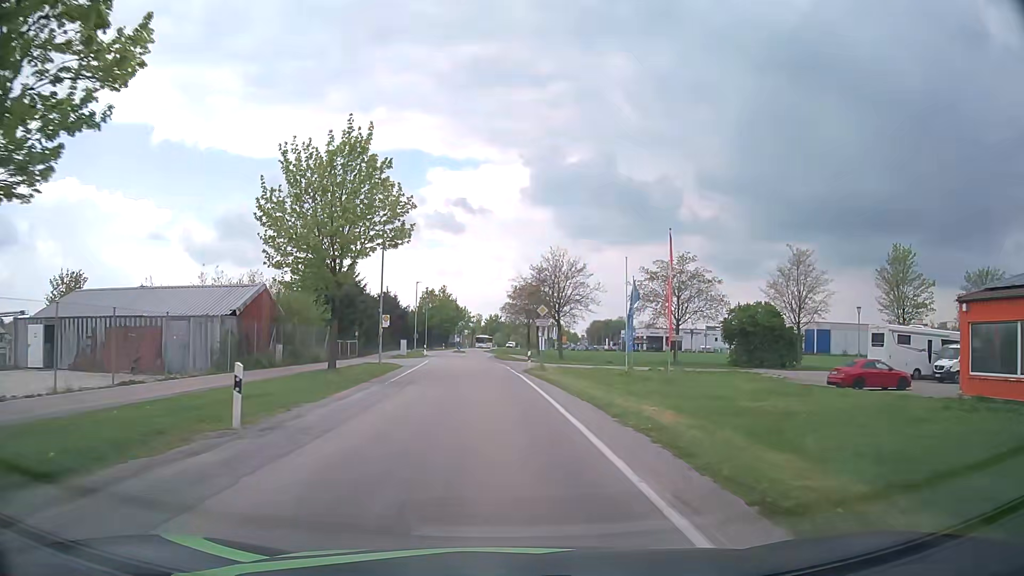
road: tertiary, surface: asphalt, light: Day
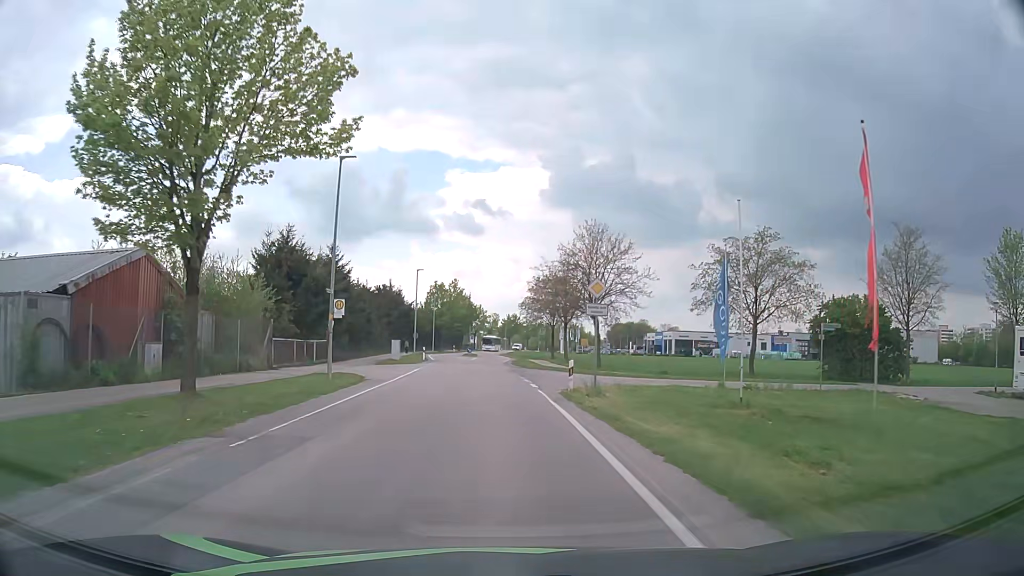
(-0.2, +14.1) m; -2°
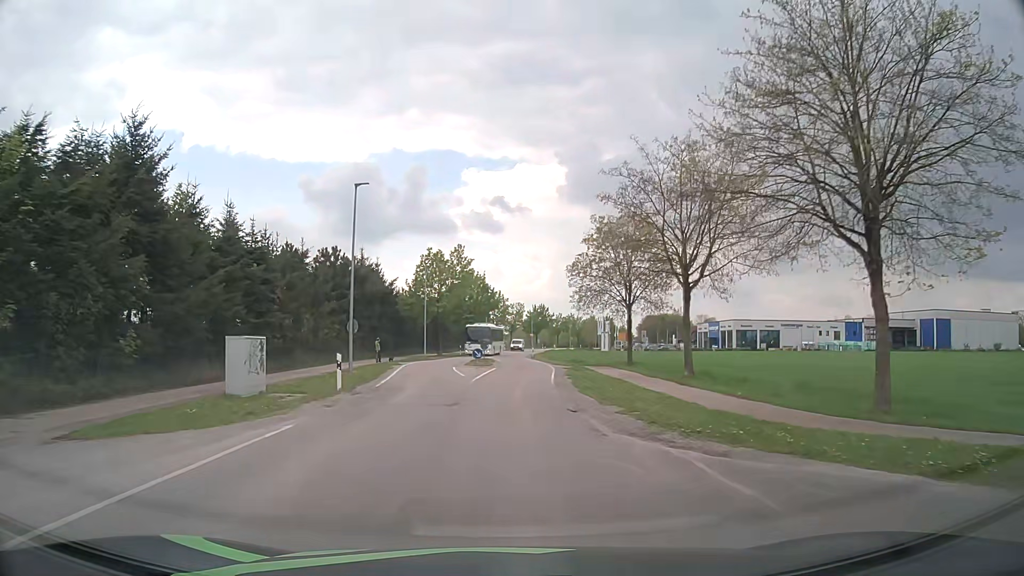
(-0.9, +34.0) m; -2°
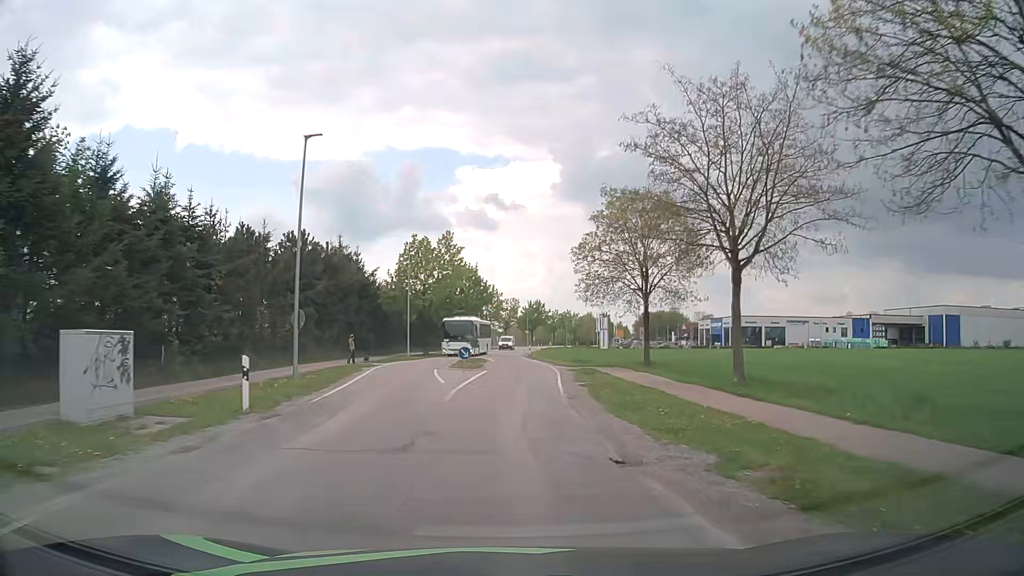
(0.0, +6.7) m; +1°
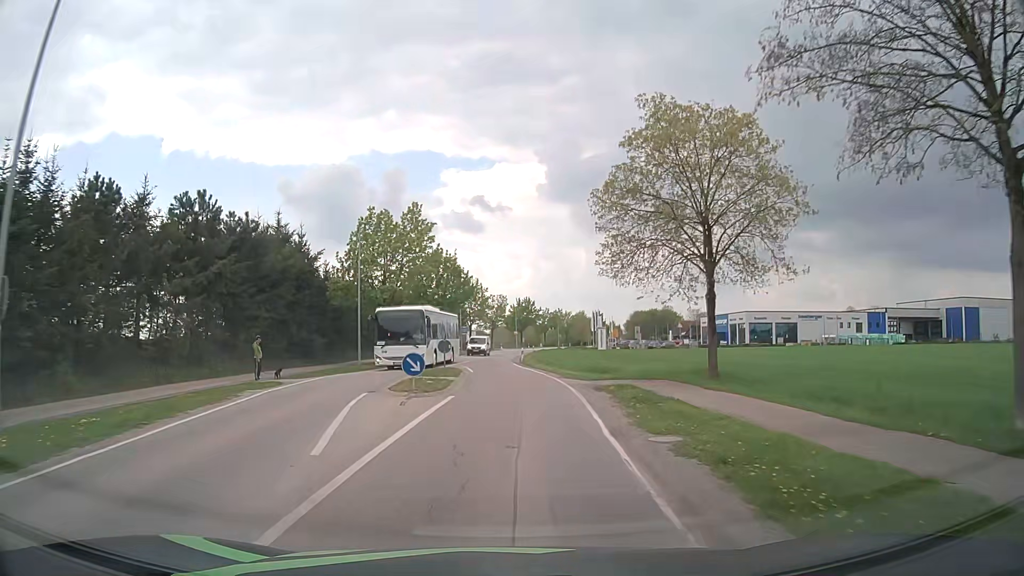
(+0.1, +13.4) m; +1°
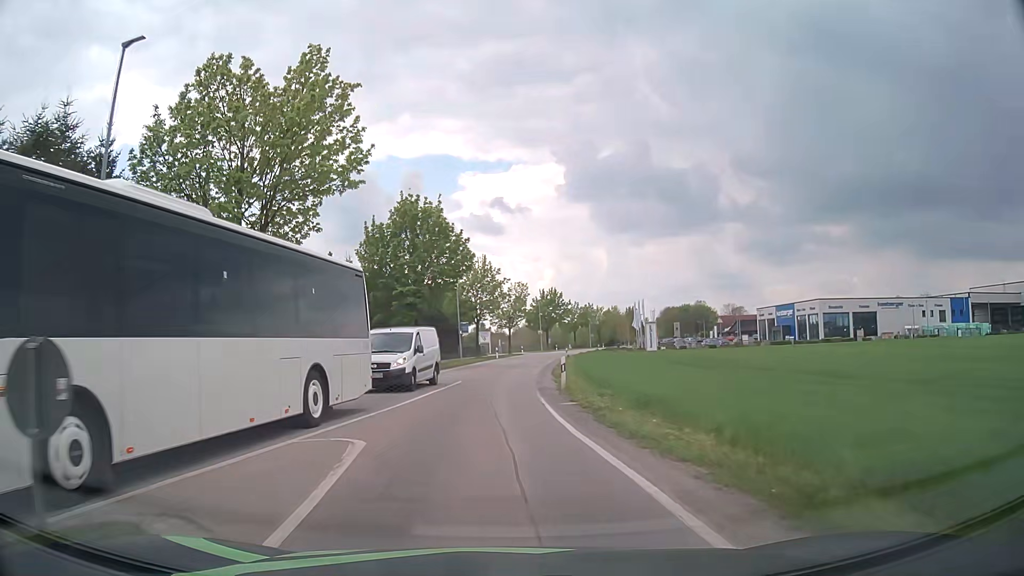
(+0.2, +26.2) m; -2°
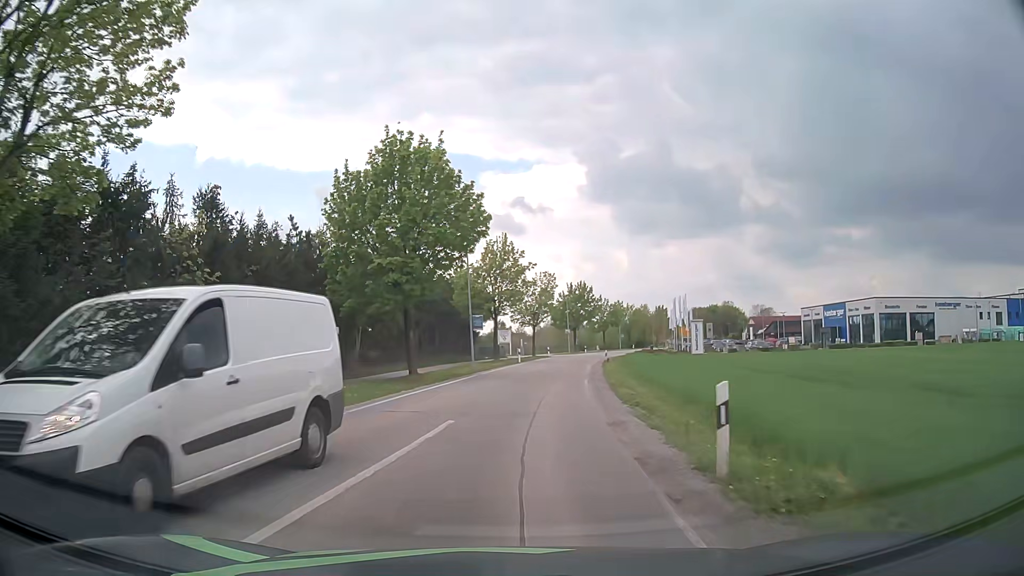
(-0.4, +12.7) m; -2°
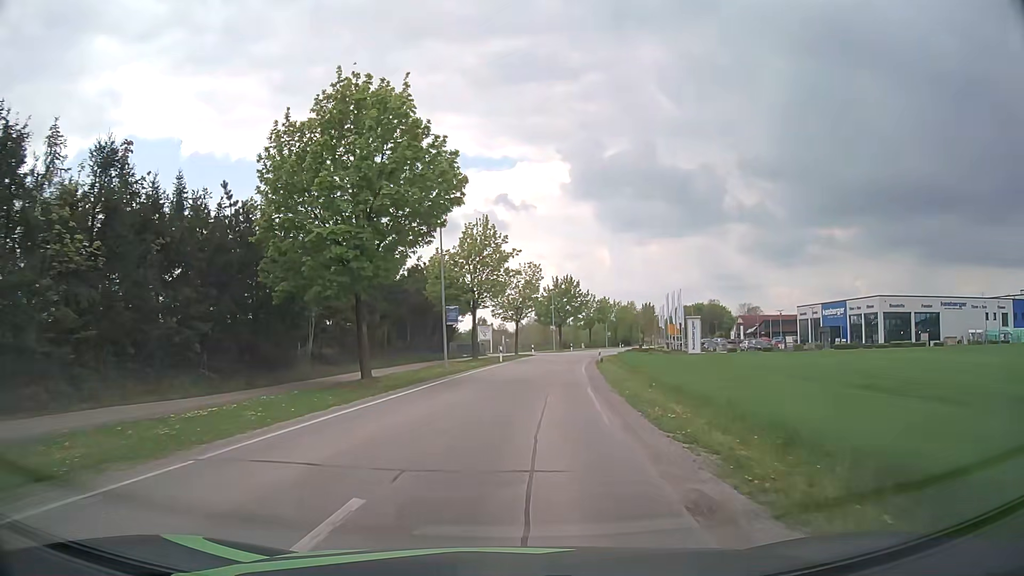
(0.0, +6.3) m; +2°
(0, +10) (+1, +20) (+2, +30) (+3, +40) (+4, +50) (+5, +60) (+7, +70) (+9, +79) (+11, +89) (+14, +99) m
